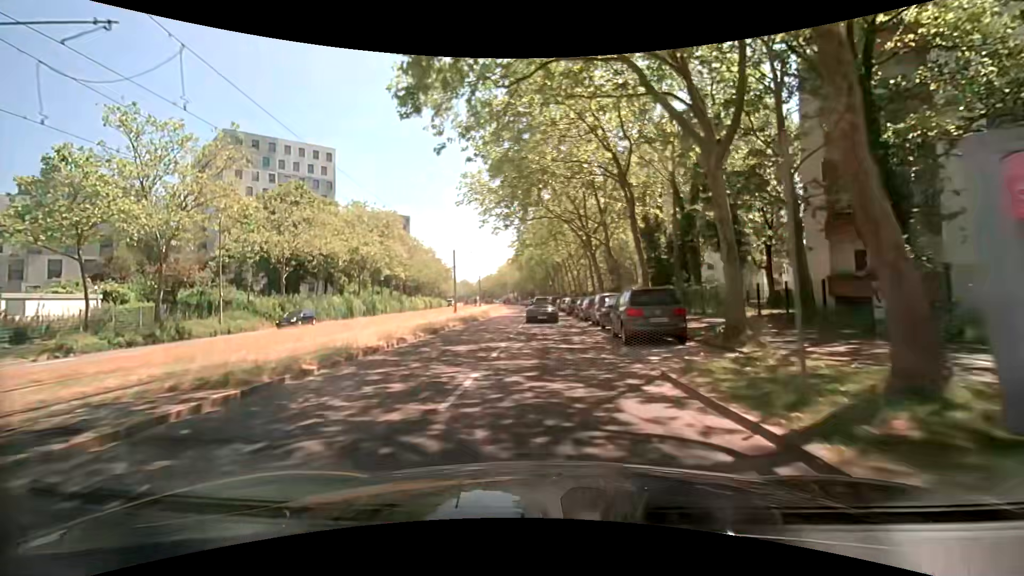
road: tertiary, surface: asphalt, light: Day
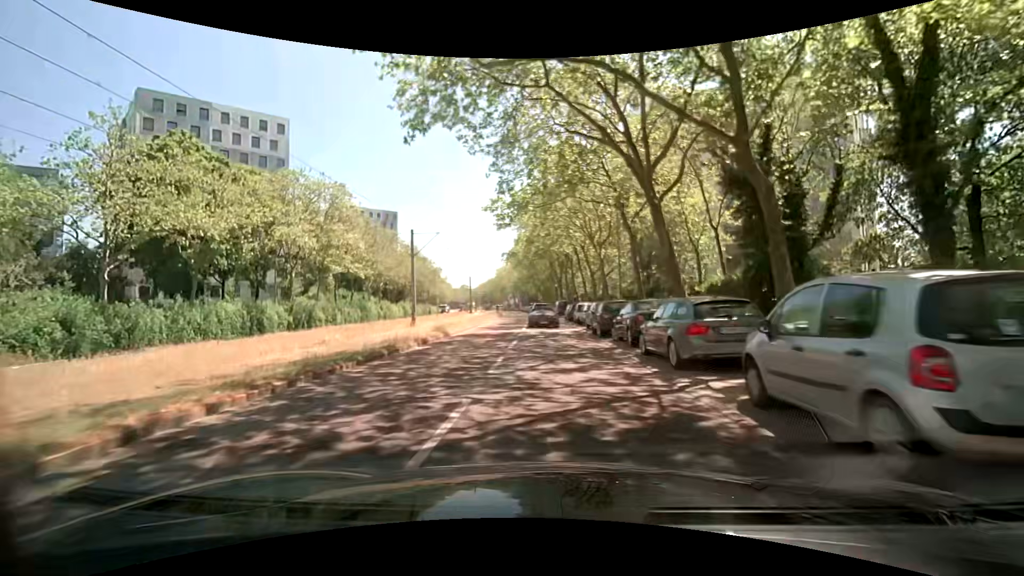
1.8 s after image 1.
(-0.3, +19.9) m; -1°
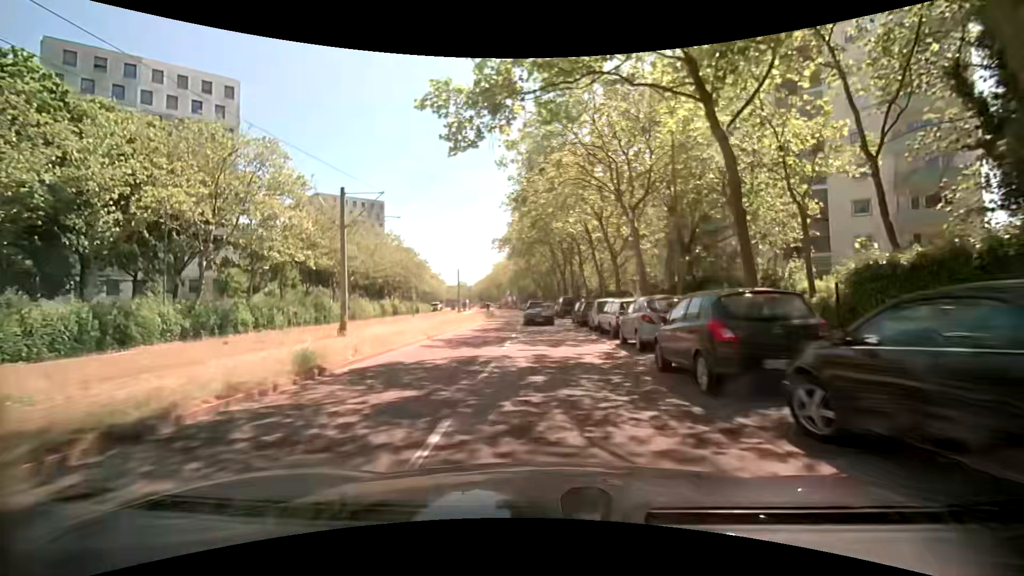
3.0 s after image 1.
(+0.1, +13.2) m; +1°
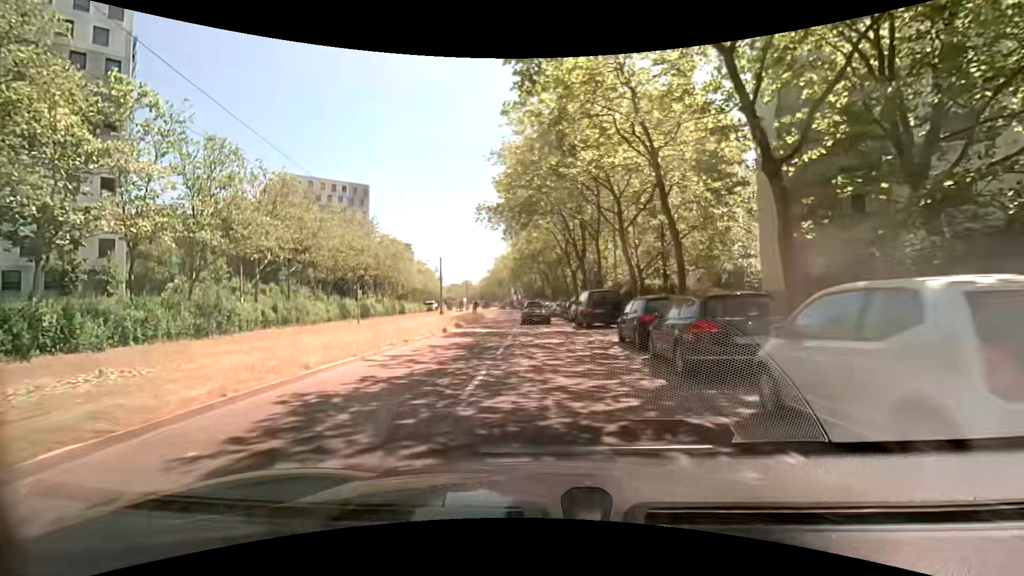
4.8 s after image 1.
(-0.3, +19.6) m; -1°
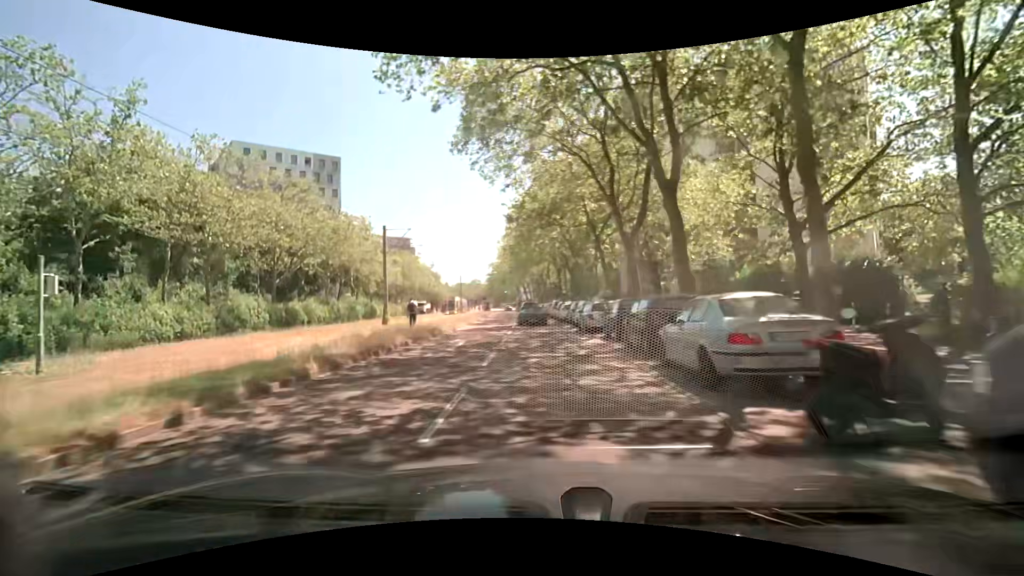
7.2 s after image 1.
(-0.6, +26.1) m; -2°
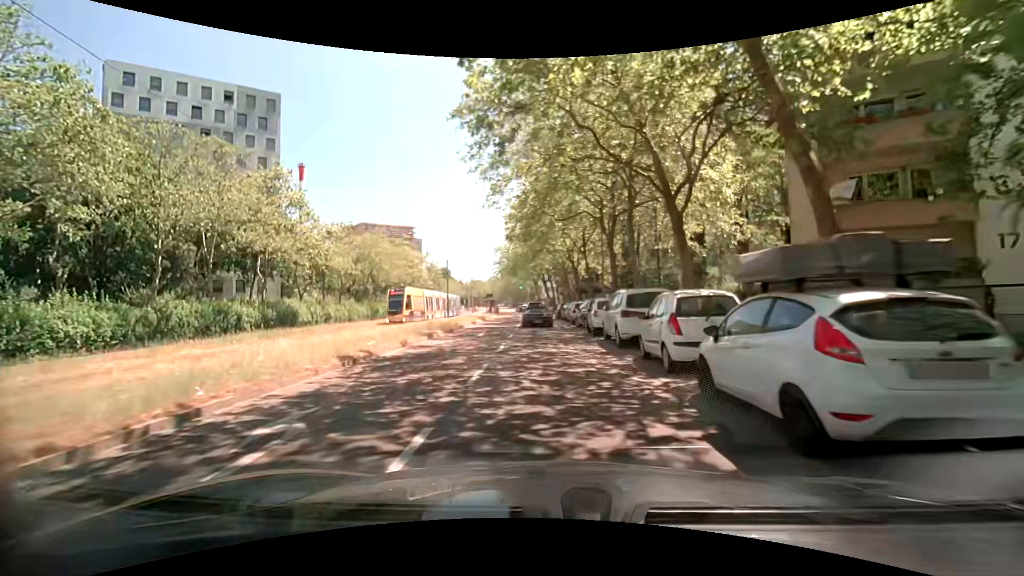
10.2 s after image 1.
(-0.8, +32.4) m; -3°
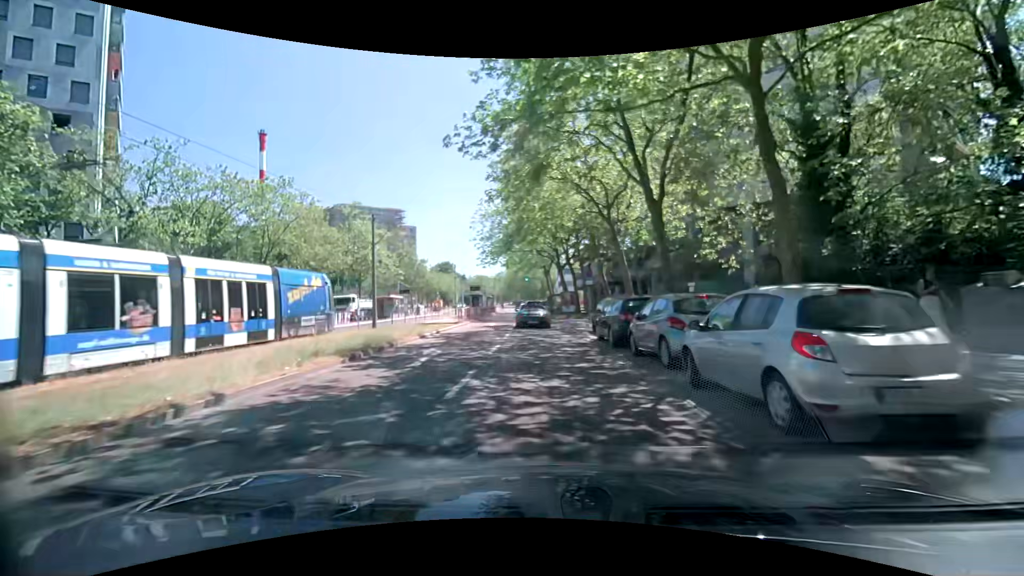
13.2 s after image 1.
(-0.3, +31.3) m; -2°
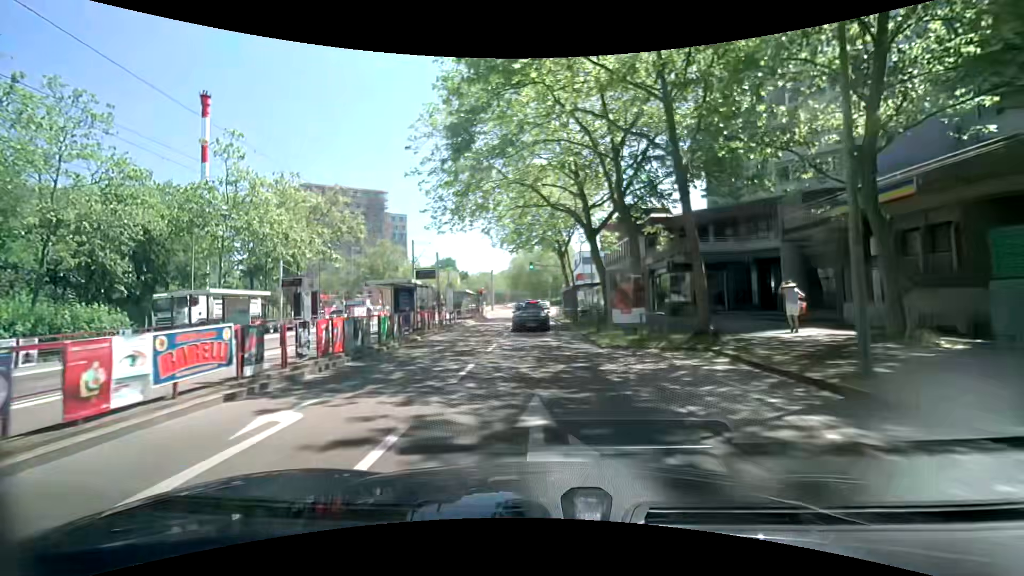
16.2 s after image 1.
(-0.1, +28.4) m; -1°
(0, +10) (0, +20) (0, +30) (-1, +40) (-1, +50) (-1, +60) (-2, +70) (-3, +80) (-3, +90) (-4, +100) m
